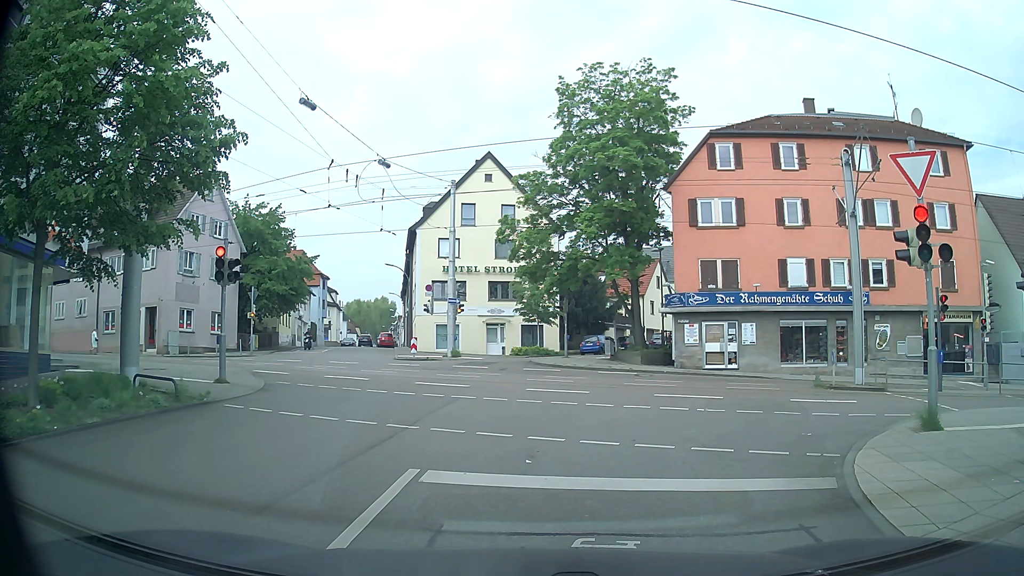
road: residential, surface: asphalt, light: Day
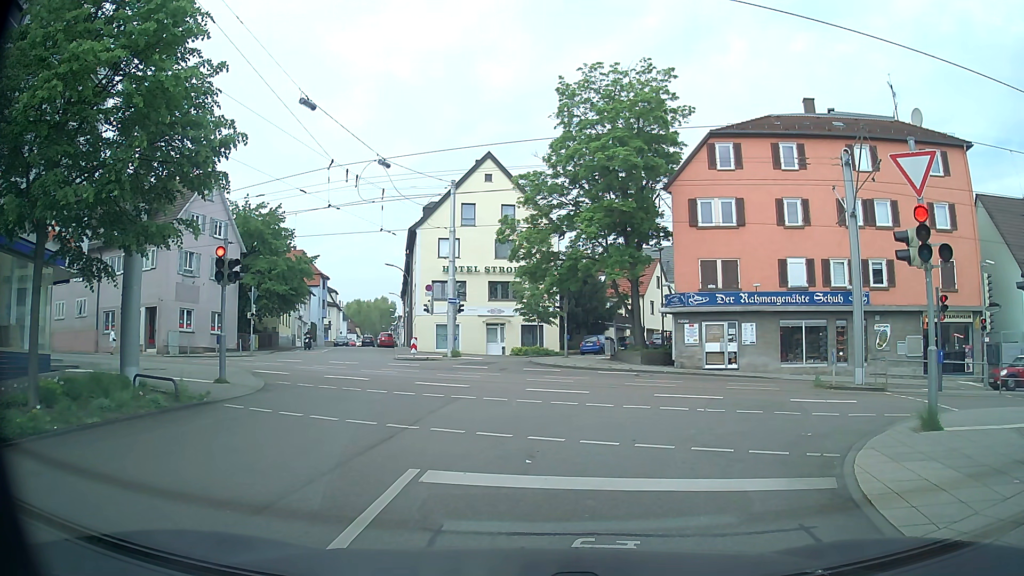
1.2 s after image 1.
(0.0, 0.0) m; 0°
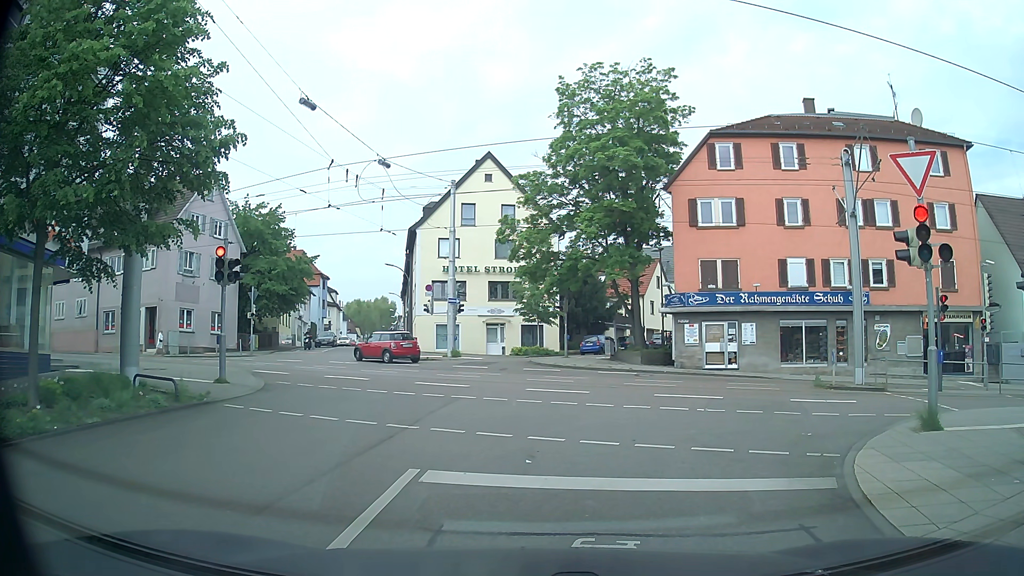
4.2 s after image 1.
(0.0, 0.0) m; 0°
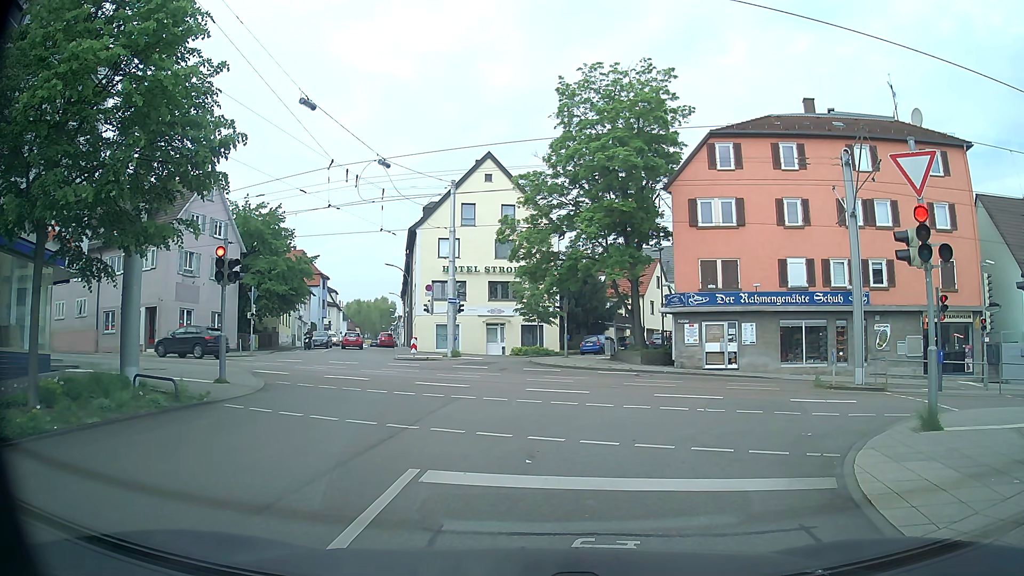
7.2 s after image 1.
(0.0, 0.0) m; 0°
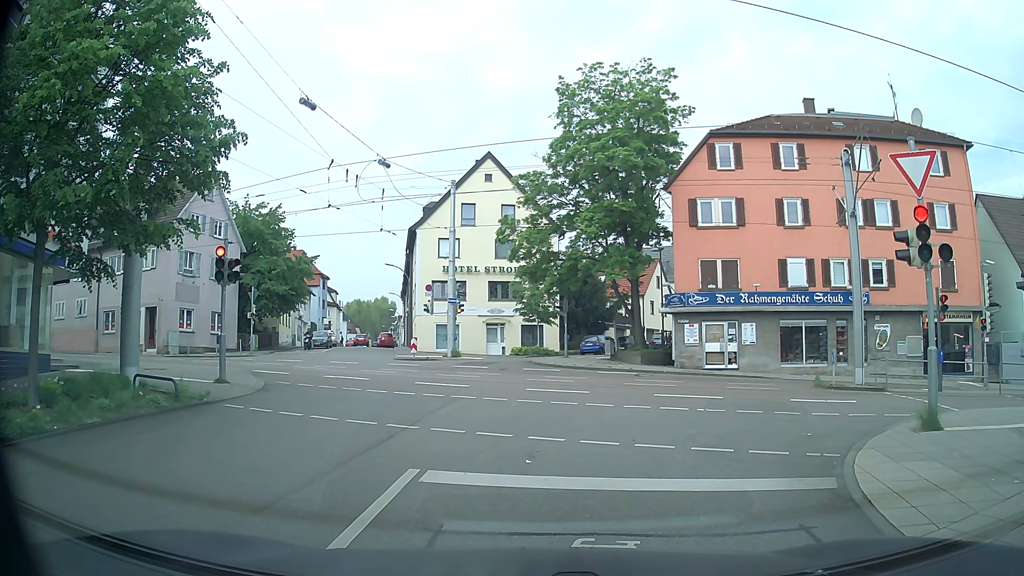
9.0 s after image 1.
(0.0, 0.0) m; 0°
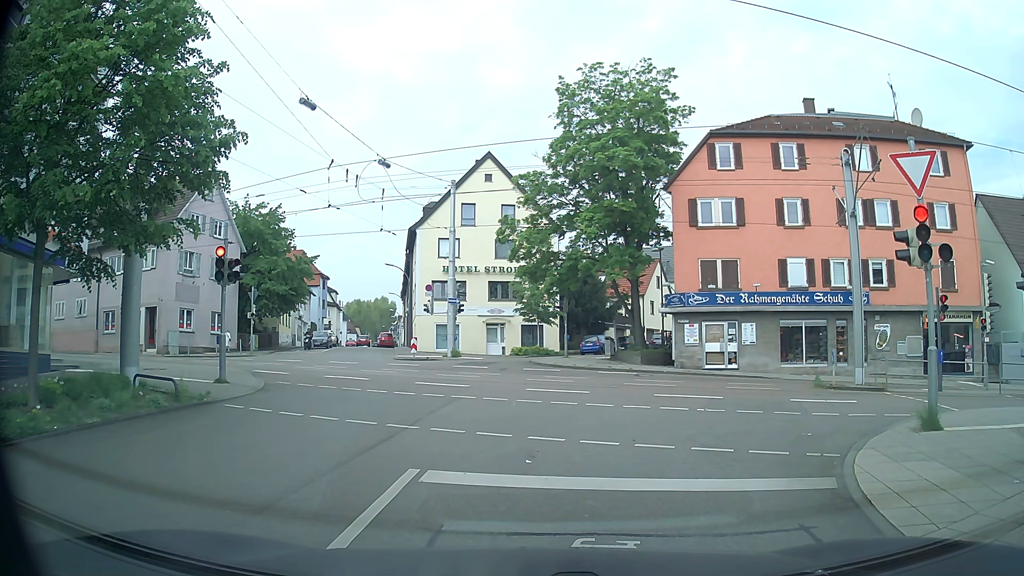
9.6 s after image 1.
(0.0, 0.0) m; 0°
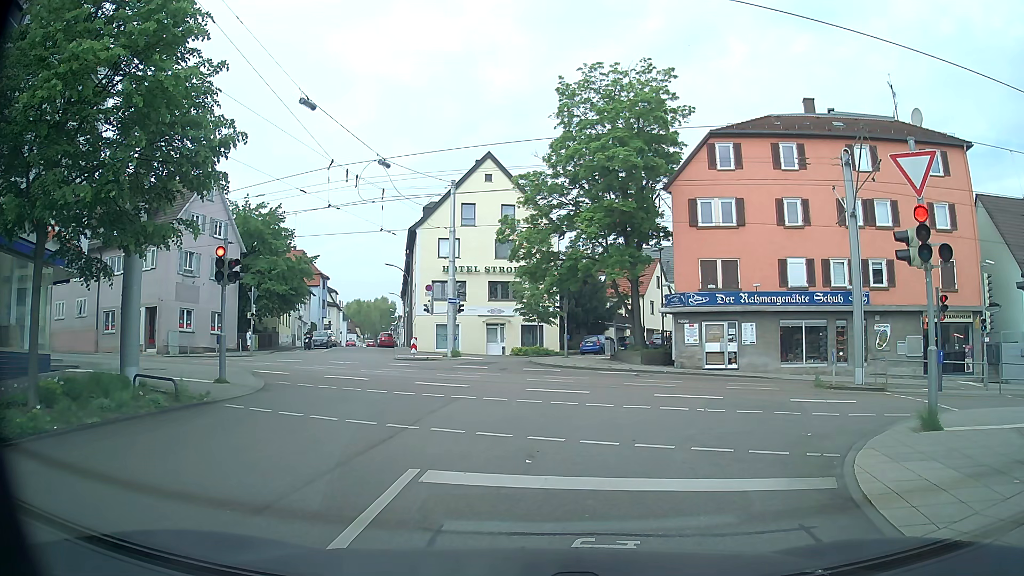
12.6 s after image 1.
(0.0, 0.0) m; 0°
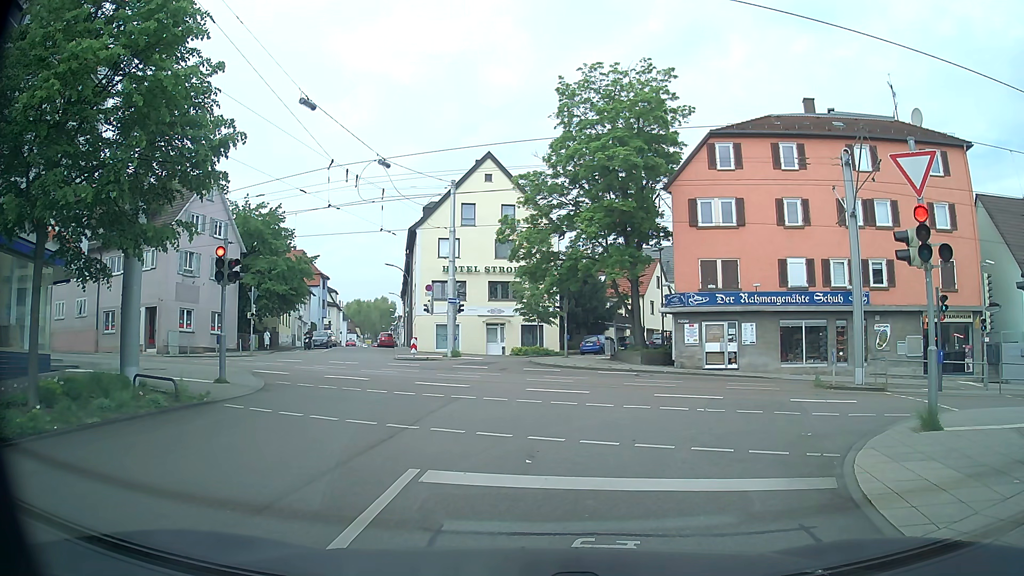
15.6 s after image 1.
(0.0, 0.0) m; 0°
